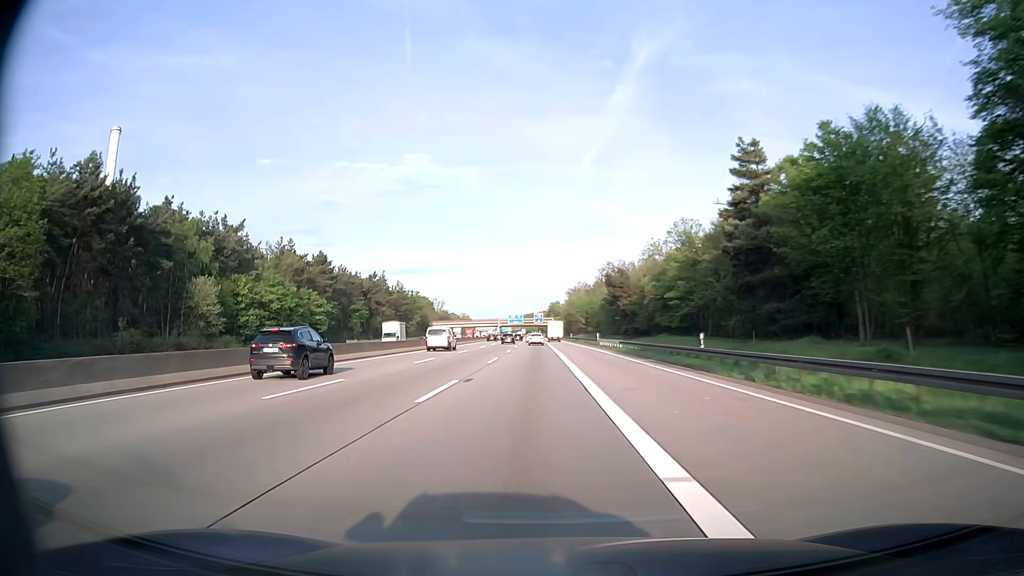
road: motorway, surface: asphalt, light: Day
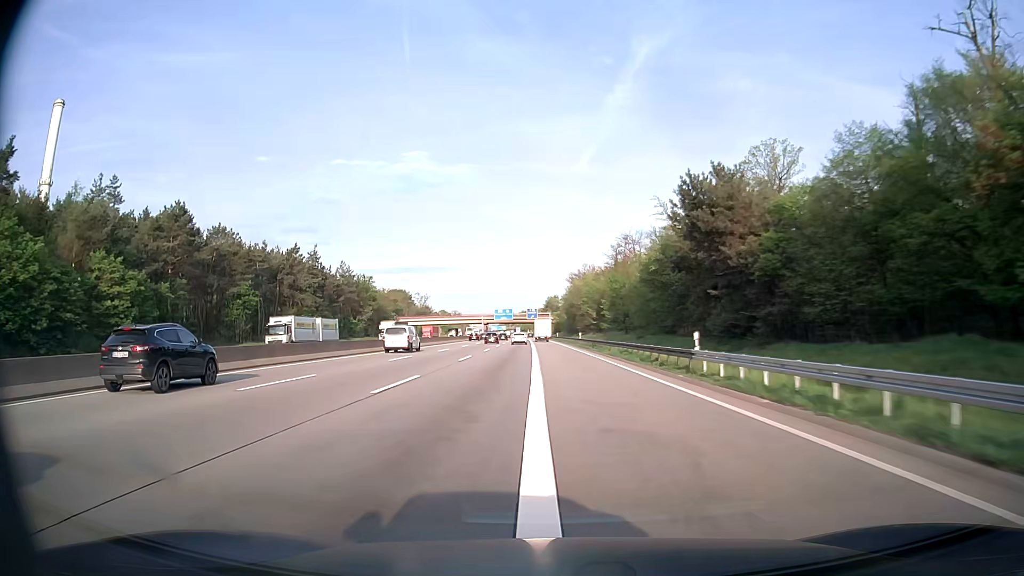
(+0.2, +52.8) m; 0°
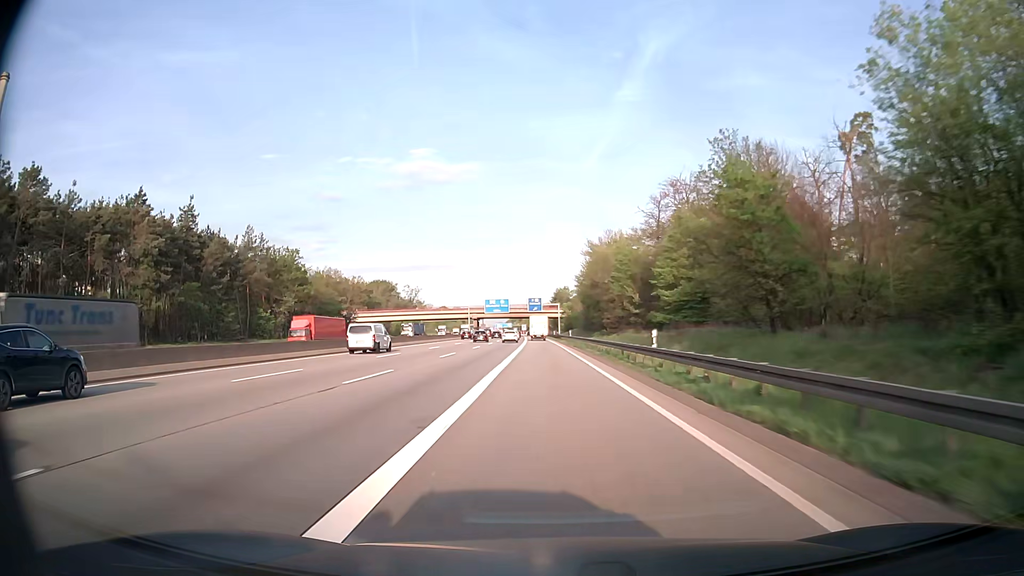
(-0.2, +51.8) m; -1°
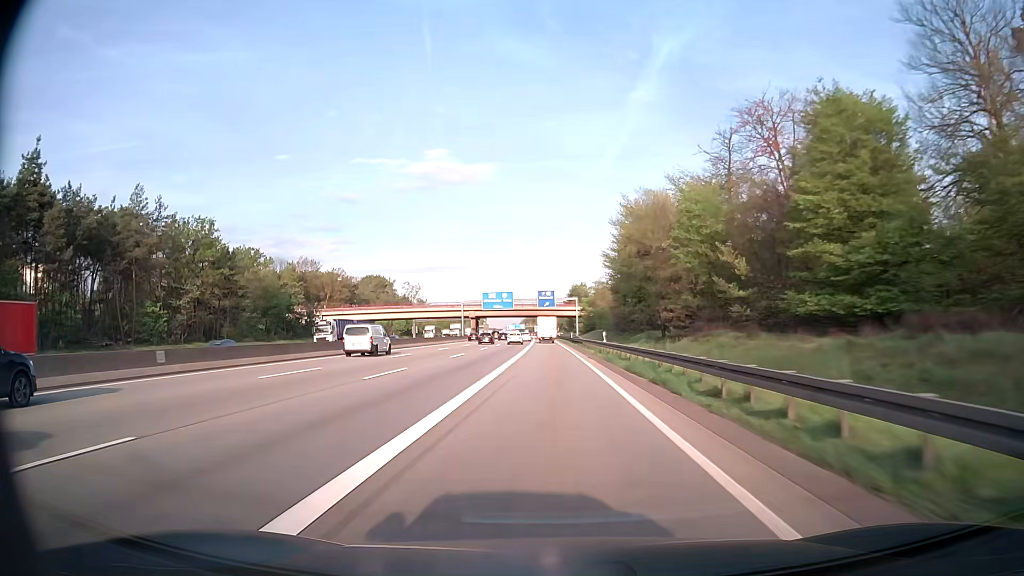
(-0.5, +33.9) m; -2°
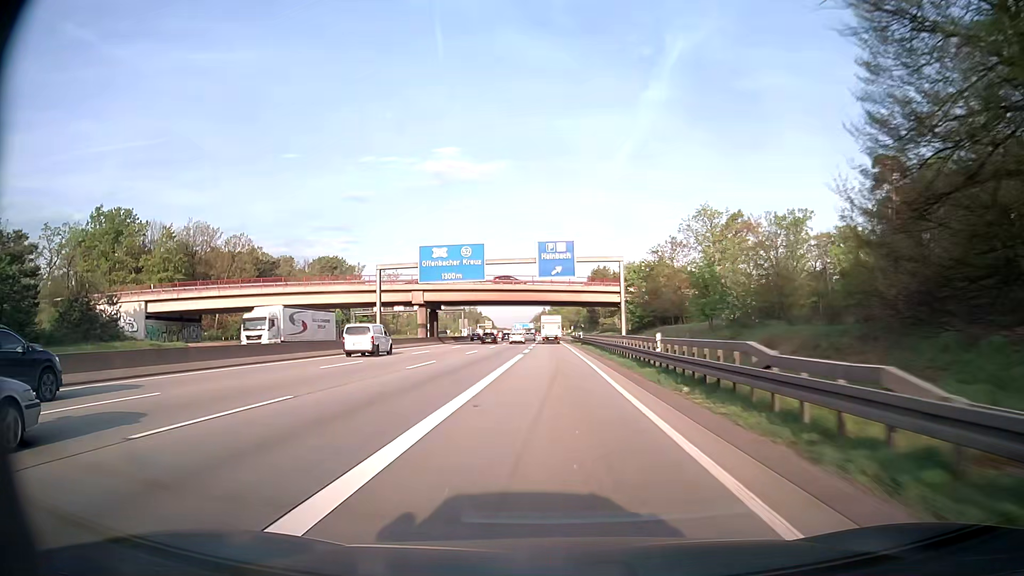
(-0.7, +66.5) m; -1°
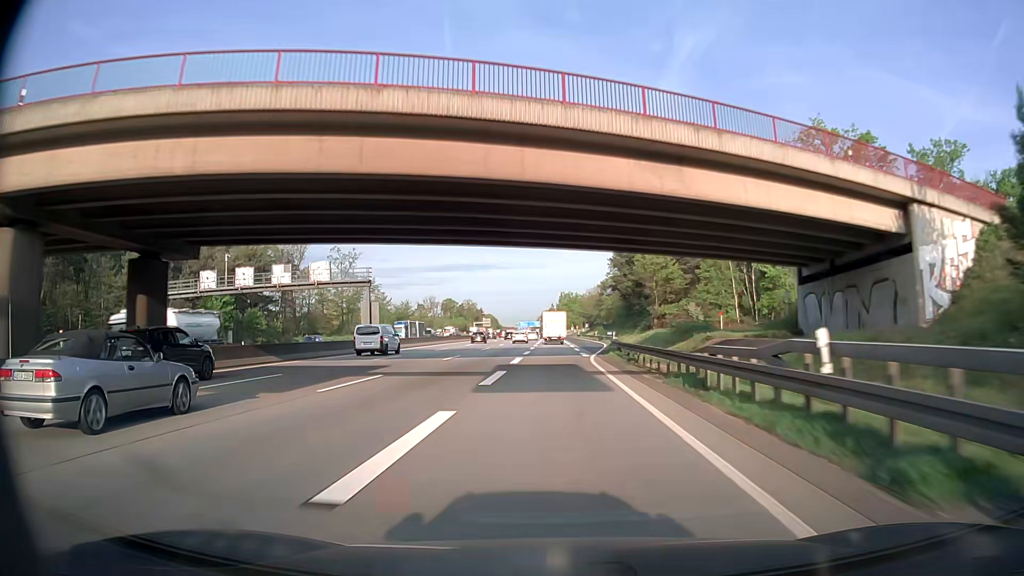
(-0.3, +64.8) m; 0°
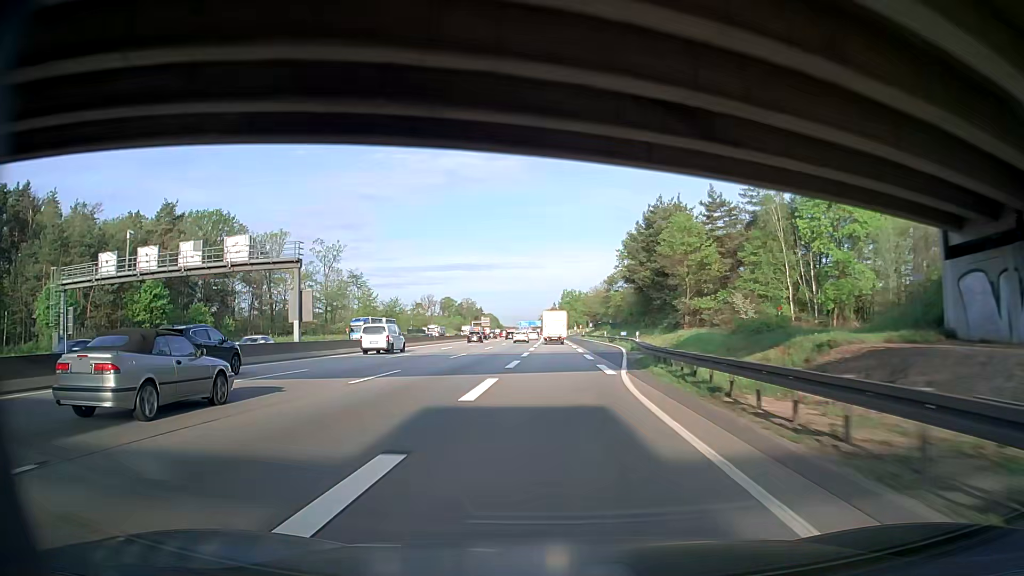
(-0.1, +15.9) m; -1°
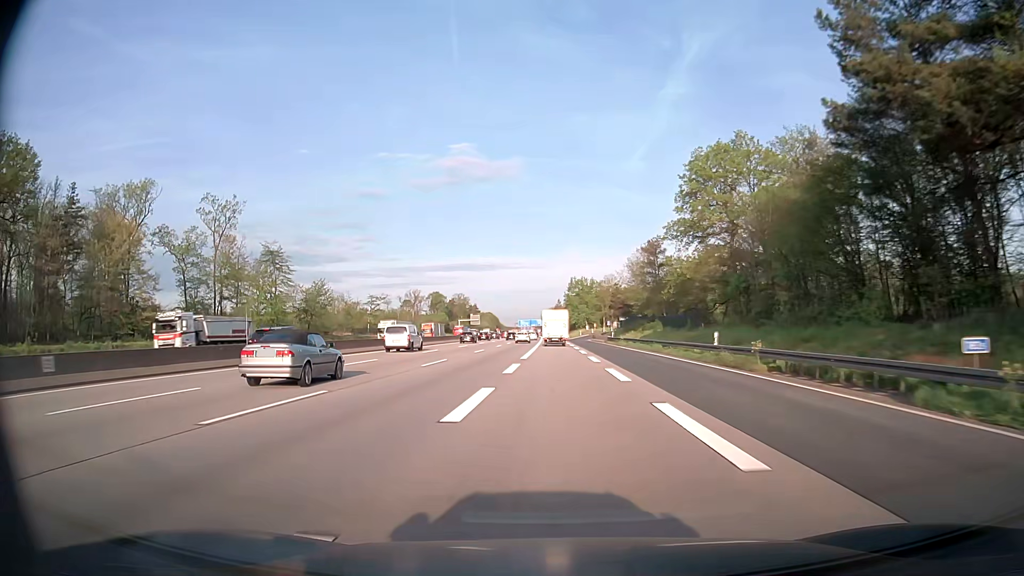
(-0.5, +62.7) m; -1°
(0, +10) (0, +20) (0, +30) (0, +40) (0, +50) (0, +60) (0, +70) (0, +80) (0, +90) (0, +100) m
